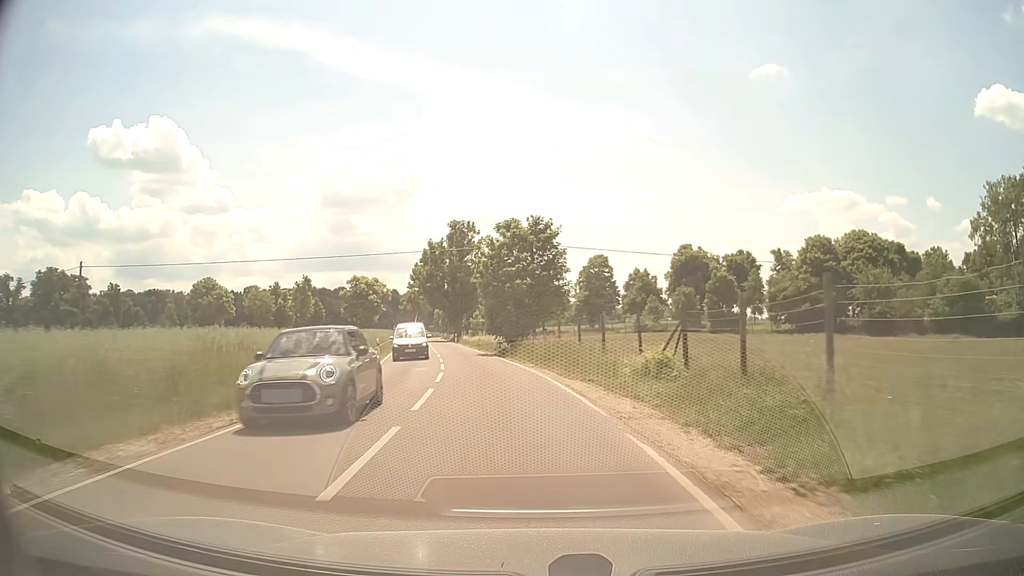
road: tertiary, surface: asphalt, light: Day
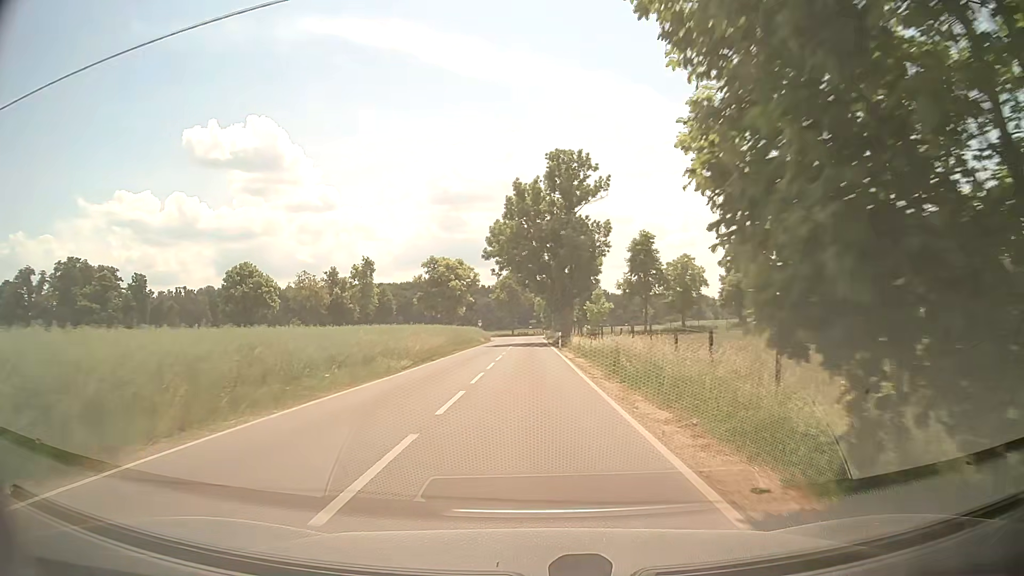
(-3.5, +36.3) m; -10°
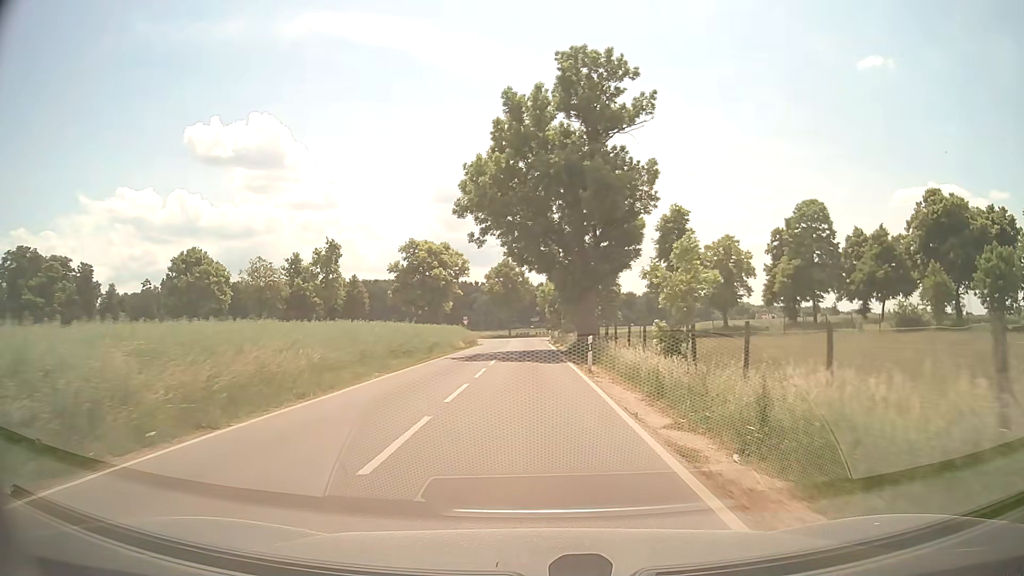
(-0.1, +22.3) m; 0°
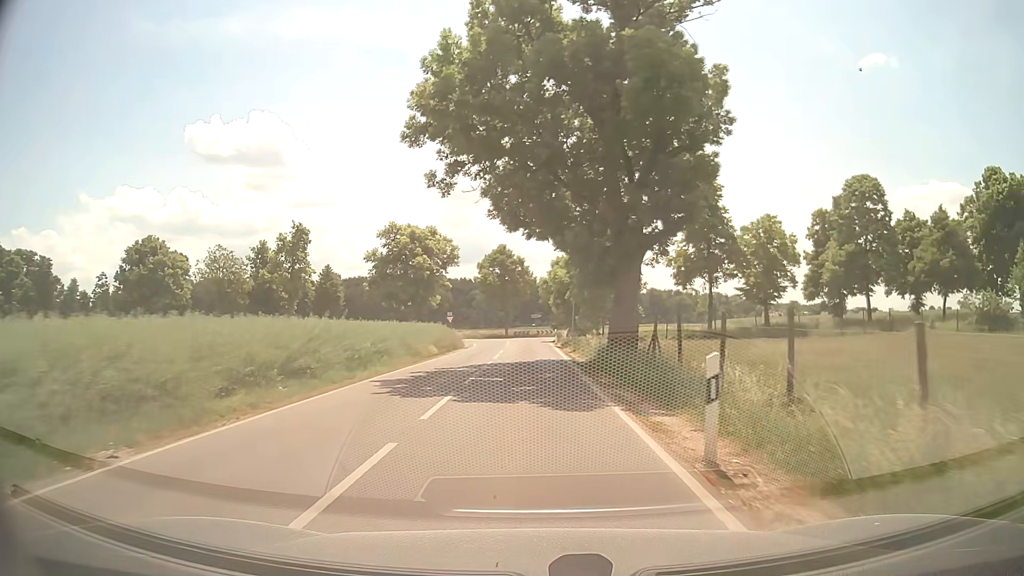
(0.0, +14.3) m; 0°
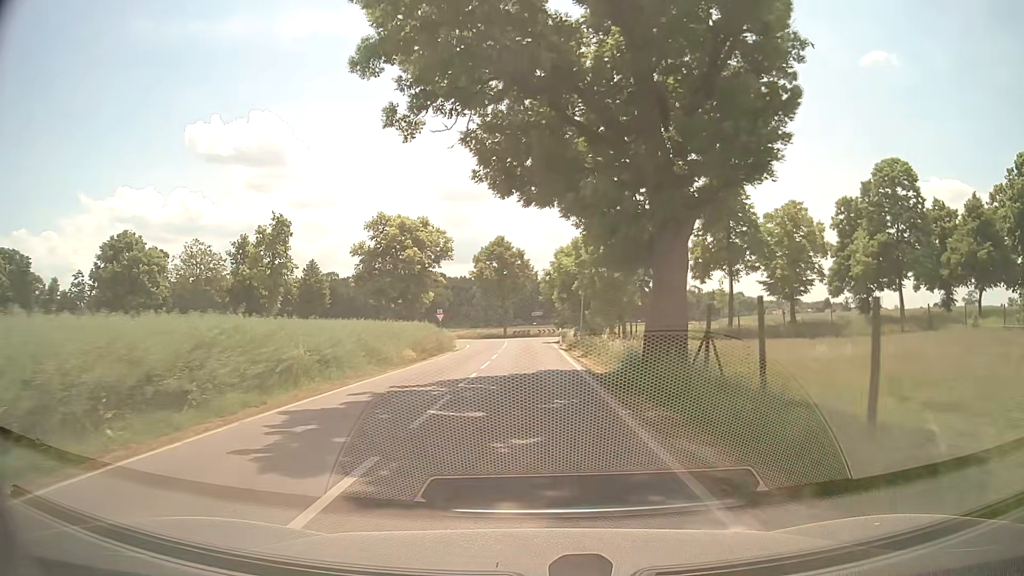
(0.0, +6.7) m; 0°
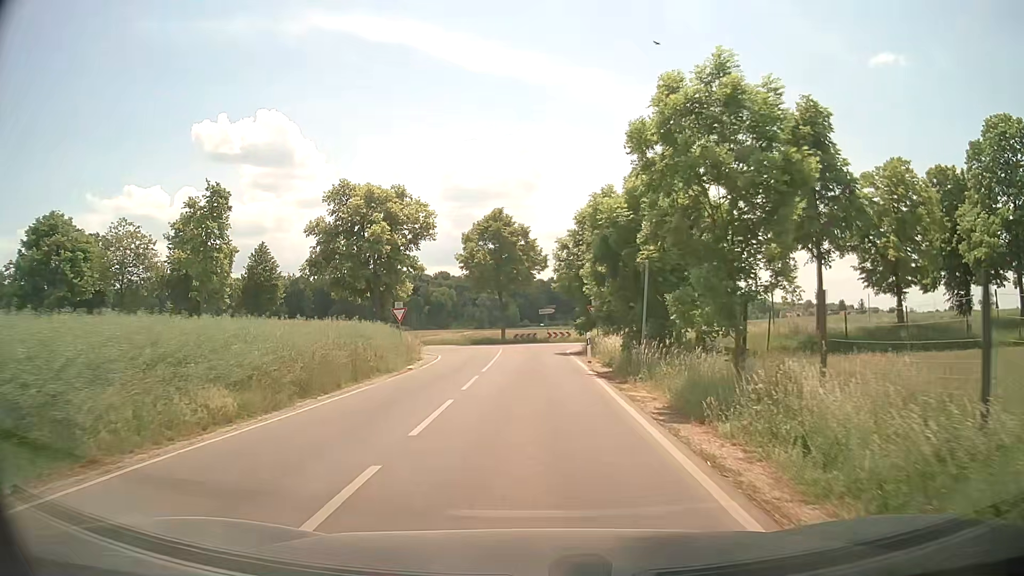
(-0.1, +18.0) m; -1°
